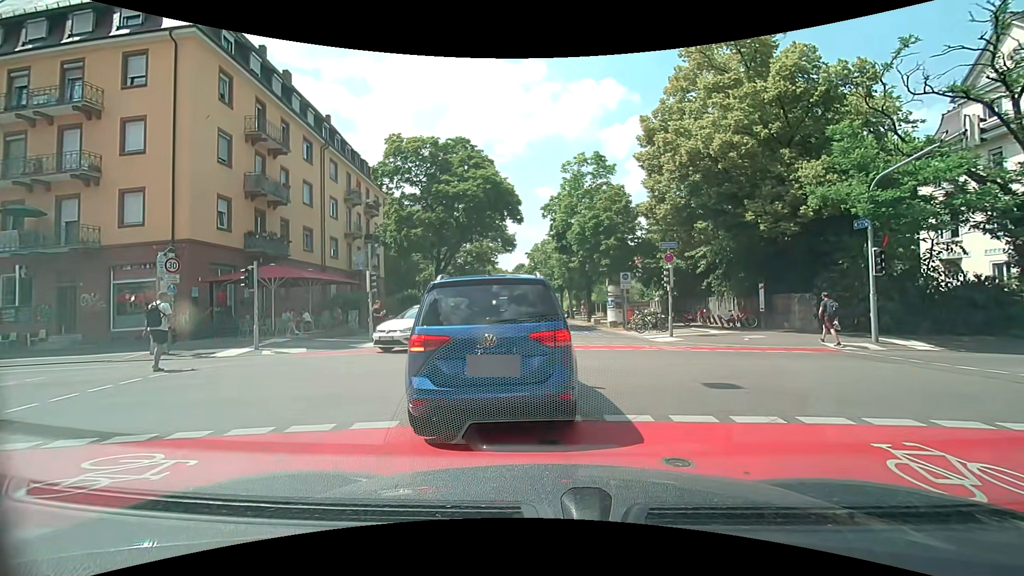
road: residential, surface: asphalt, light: Day
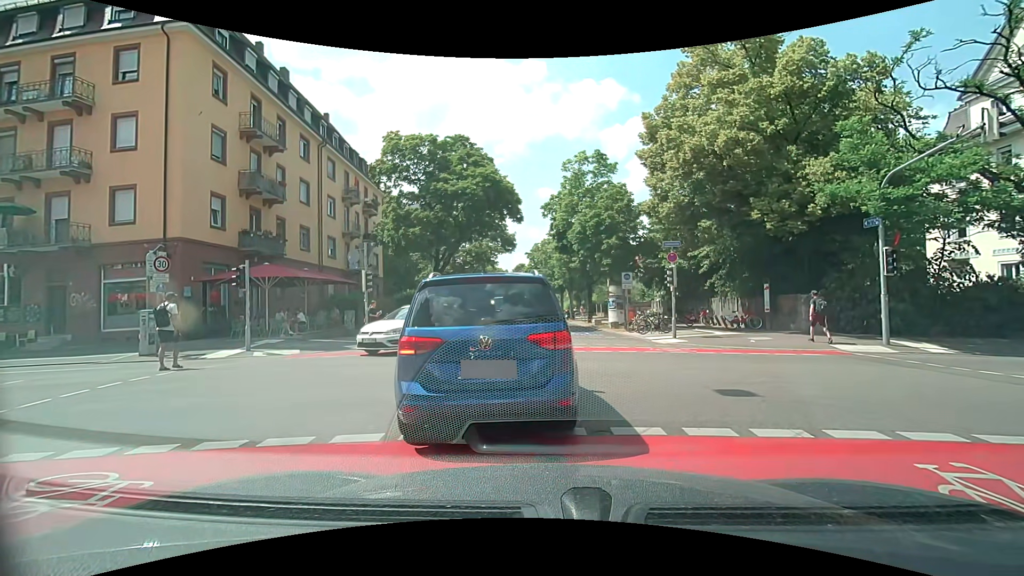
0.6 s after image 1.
(0.0, +0.5) m; 0°
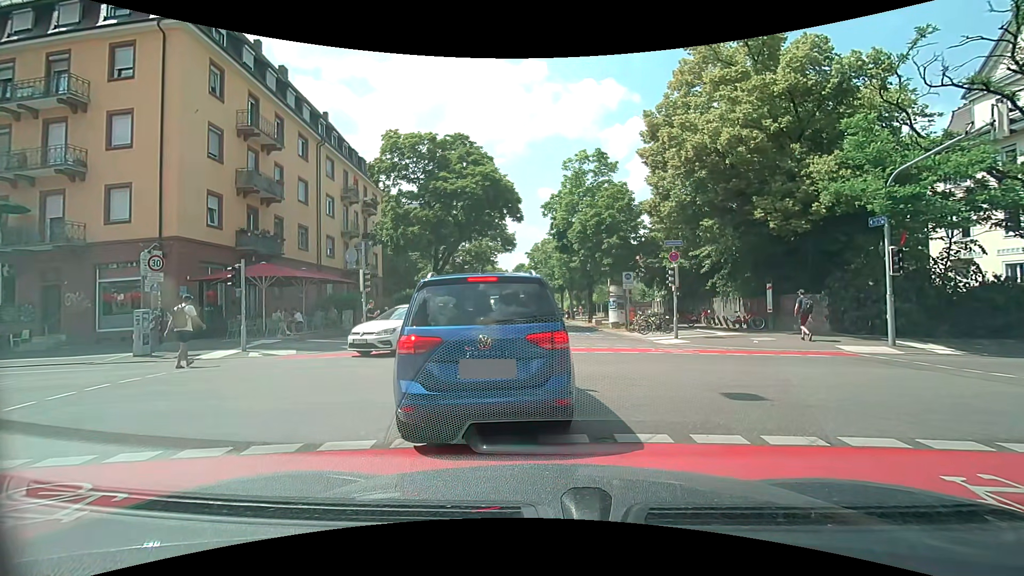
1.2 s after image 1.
(0.0, +0.2) m; 0°
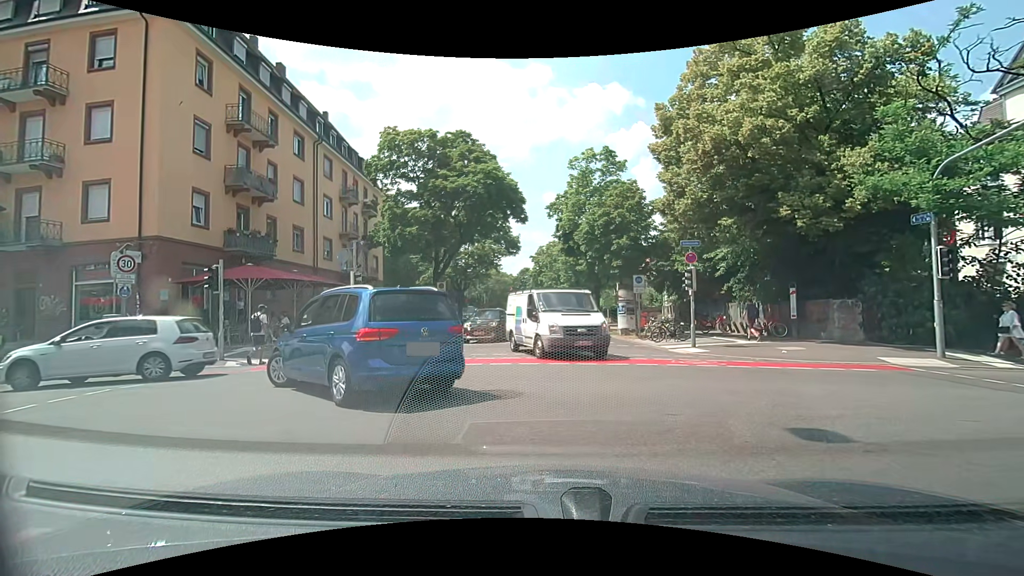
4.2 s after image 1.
(0.0, +1.8) m; -3°
